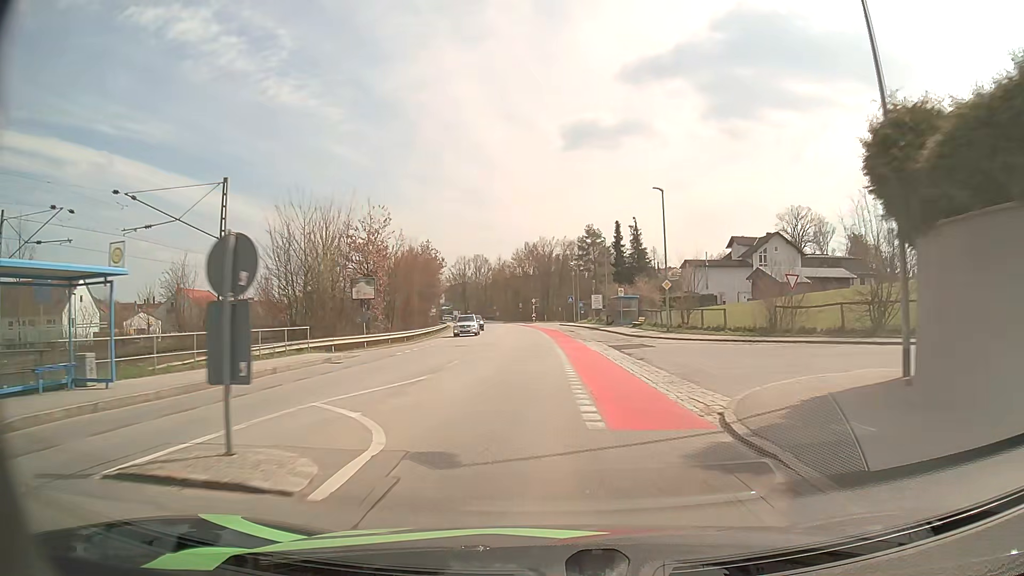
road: unclassified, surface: asphalt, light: Day
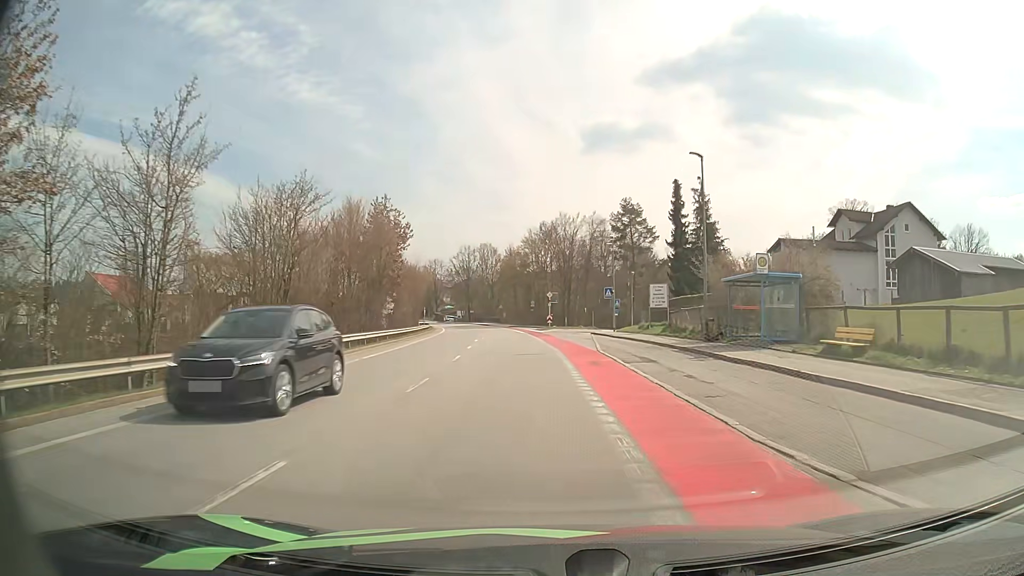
(-0.5, +33.3) m; -1°
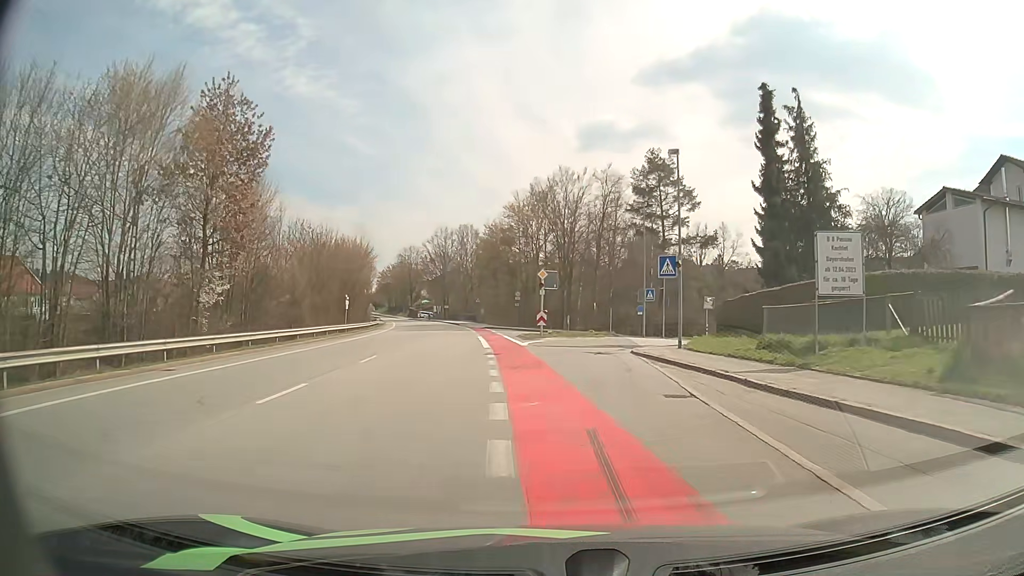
(+0.1, +29.5) m; +1°
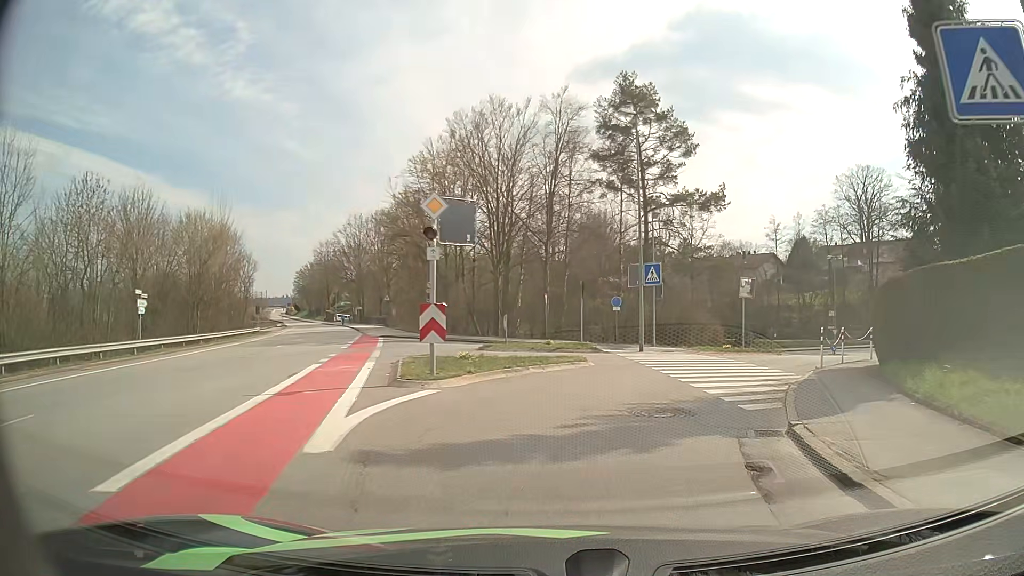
(+0.6, +22.0) m; +6°
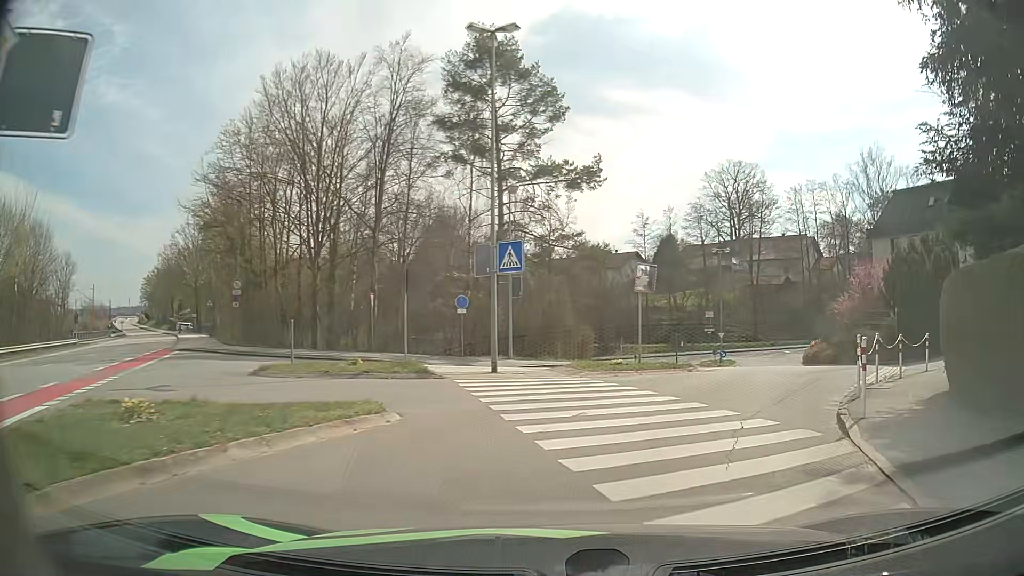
(+0.8, +9.1) m; +12°
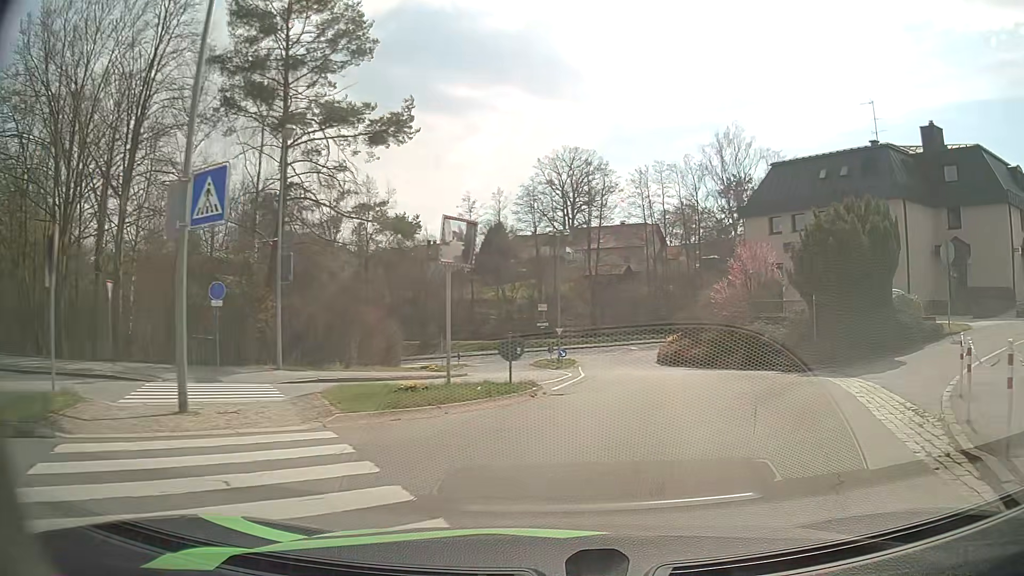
(+1.1, +8.9) m; +14°
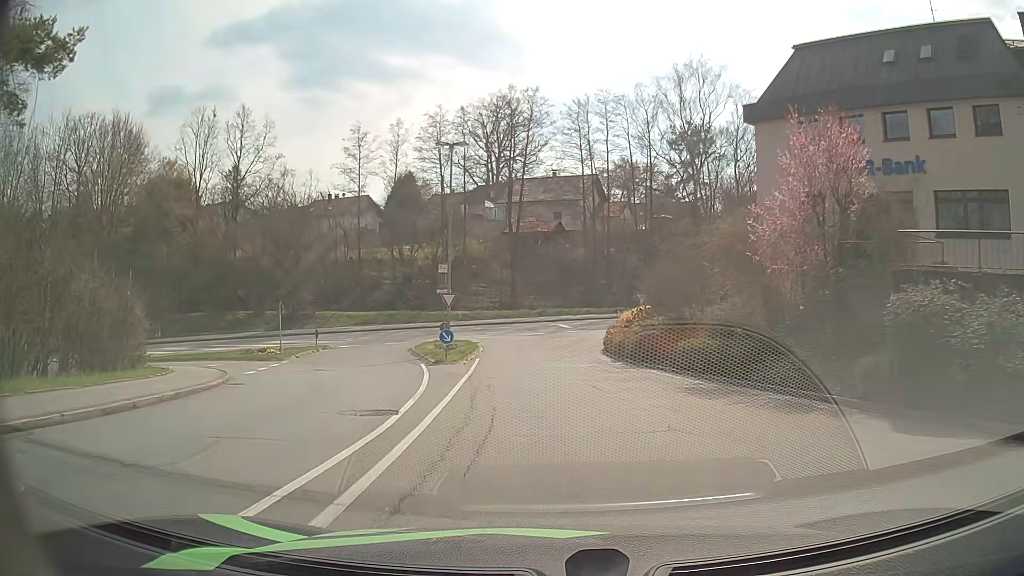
(+2.1, +18.9) m; +7°
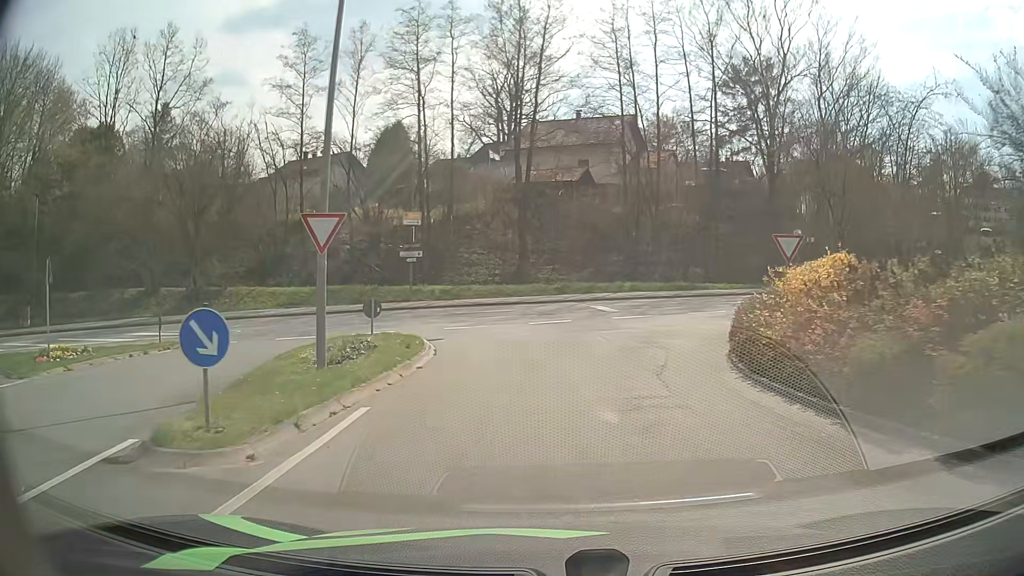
(-0.5, +20.6) m; -2°
(0, +10) (-1, +20) (-6, +28) (-16, +30) (-26, +29) (-35, +25) (-44, +21) (-53, +15) (-60, +9) (-68, +2) m
